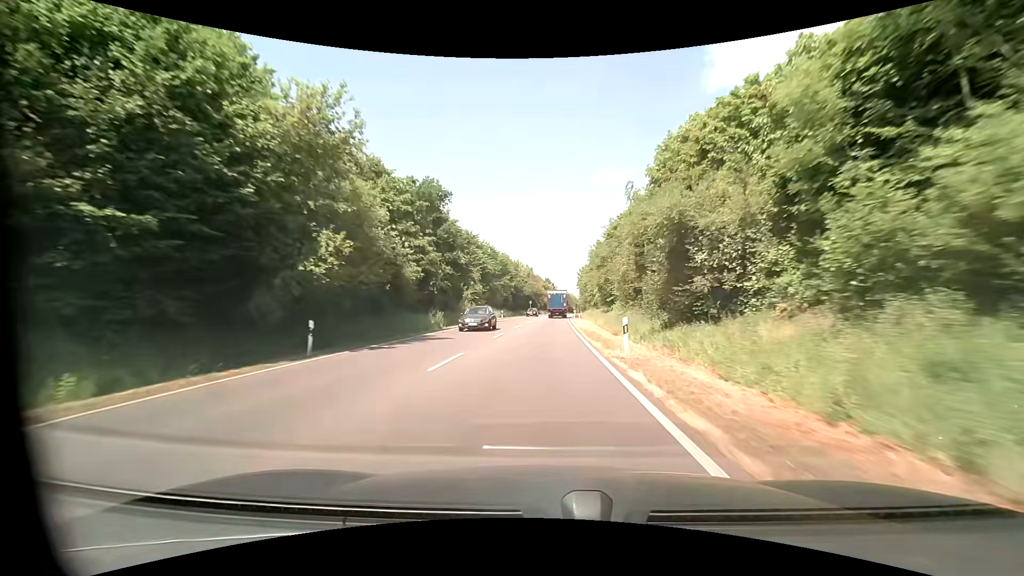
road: primary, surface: asphalt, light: Day
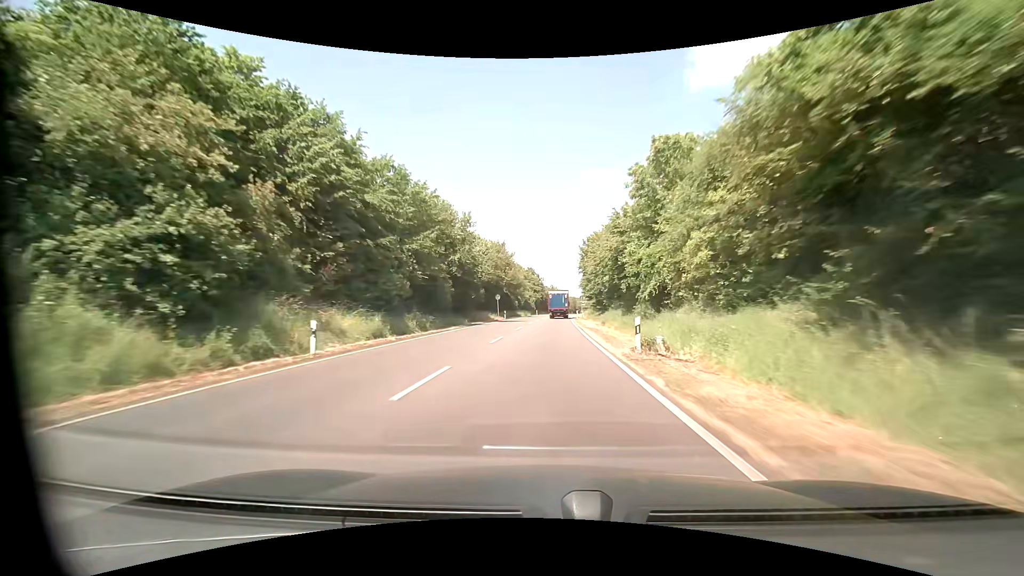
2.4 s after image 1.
(+0.7, +50.8) m; +2°
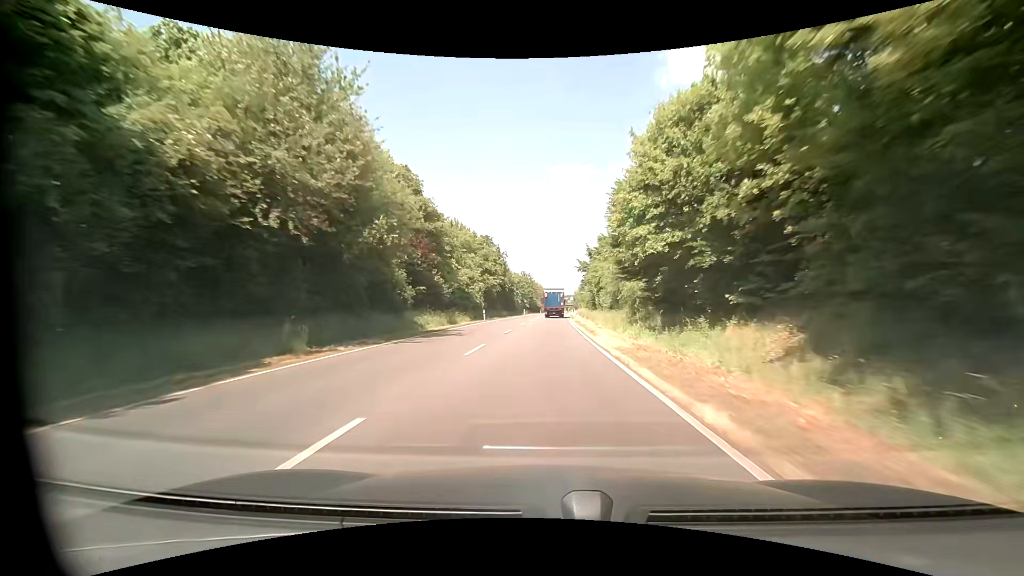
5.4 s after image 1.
(+1.6, +64.5) m; +3°
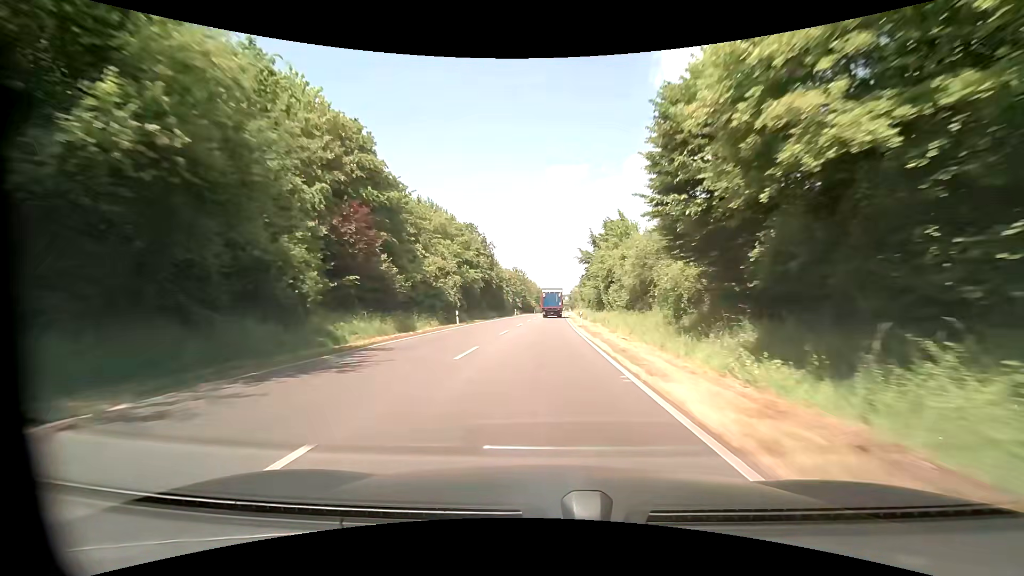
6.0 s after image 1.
(+0.1, +13.0) m; +1°
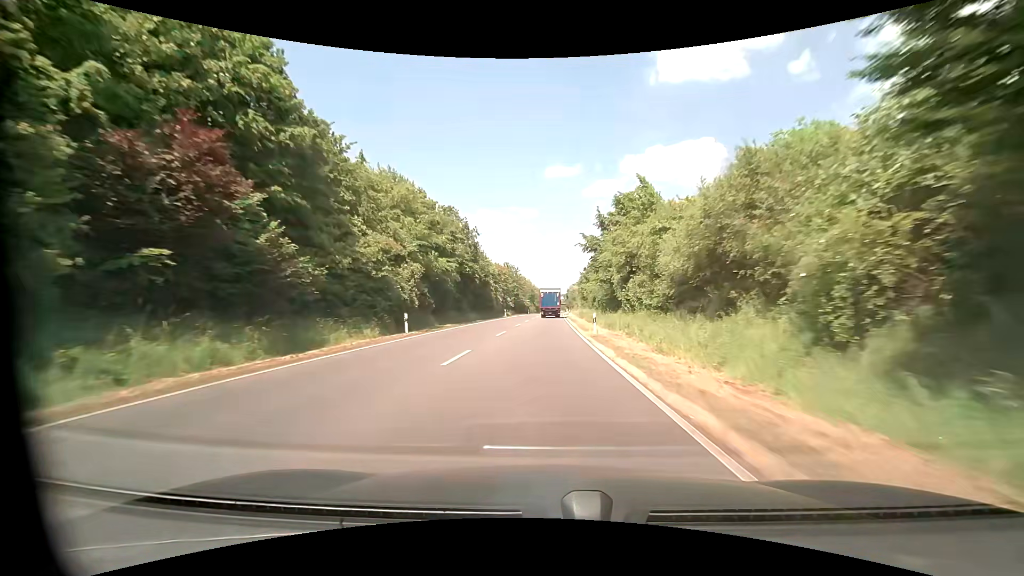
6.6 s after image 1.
(+0.1, +13.0) m; +1°
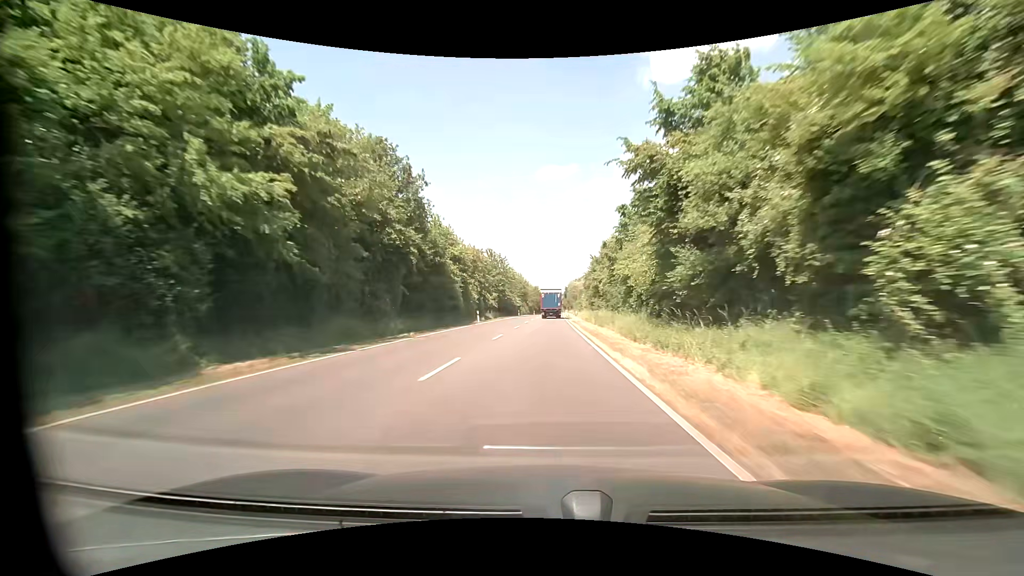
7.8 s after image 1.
(+0.1, +26.1) m; 0°
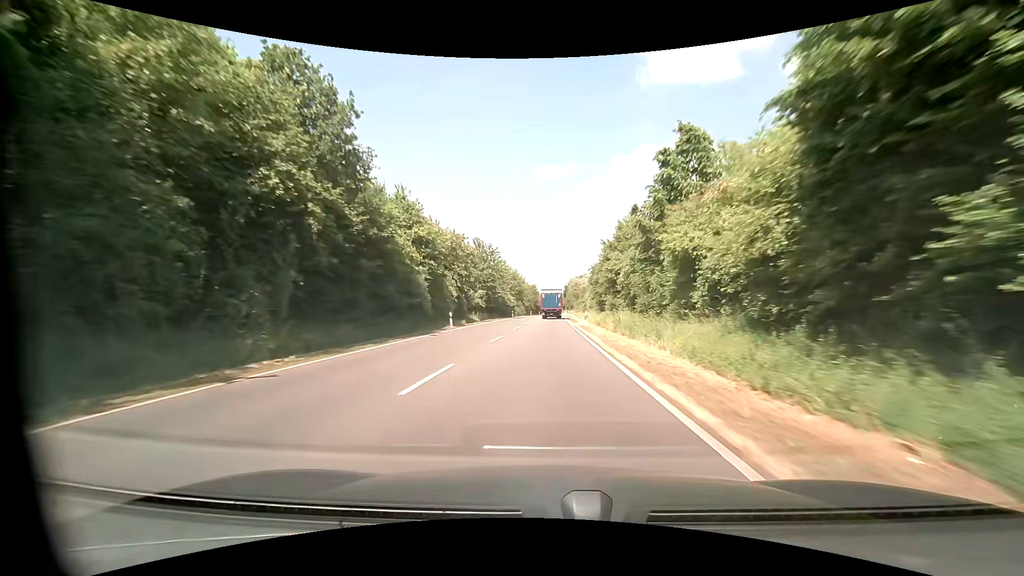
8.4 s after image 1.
(0.0, +13.3) m; 0°
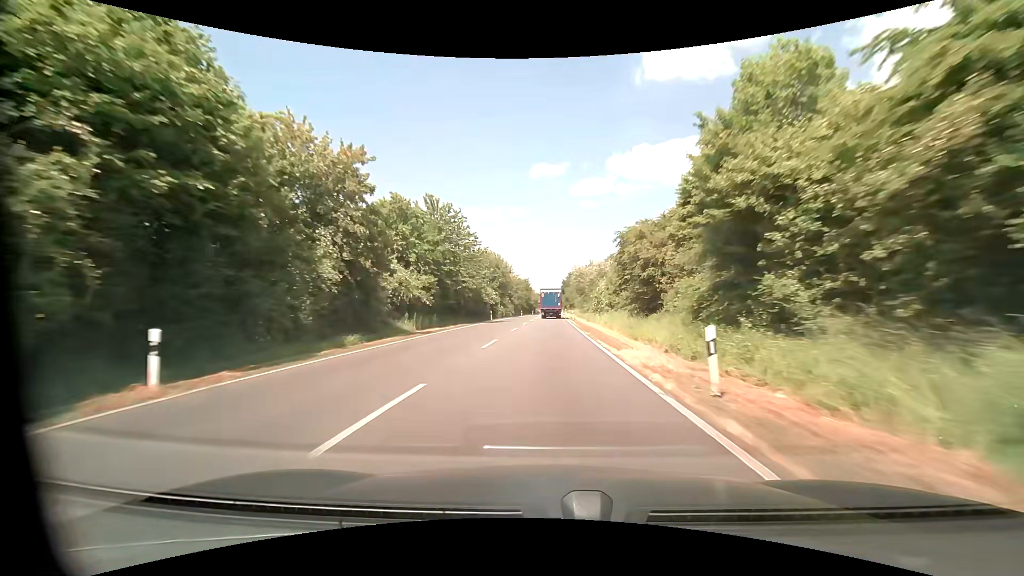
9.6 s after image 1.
(+0.1, +26.9) m; 0°
(0, +10) (0, +20) (0, +30) (+1, +40) (+1, +50) (+1, +60) (+2, +70) (+2, +80) (+2, +90) (+3, +100) m
